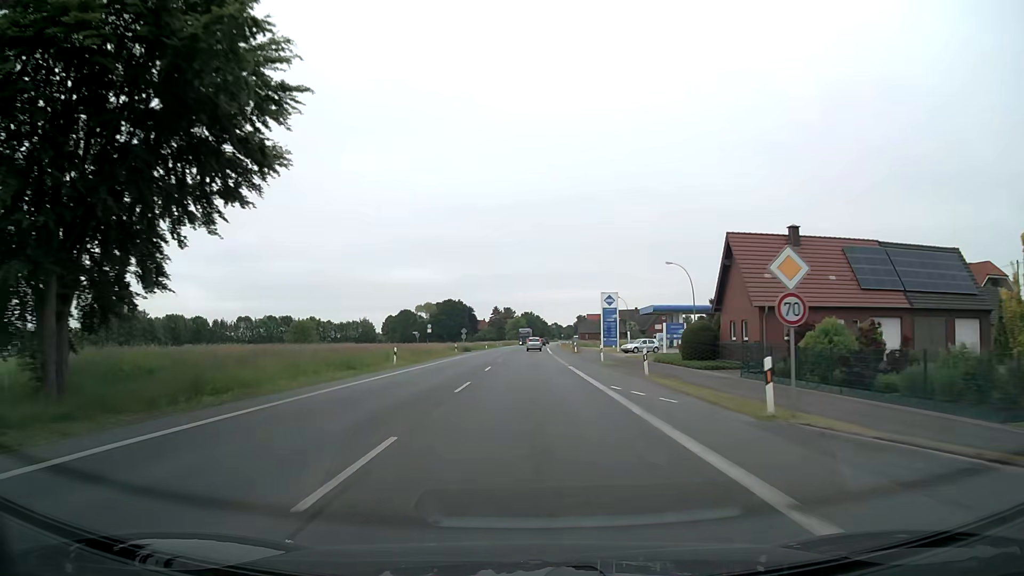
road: primary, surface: asphalt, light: Day
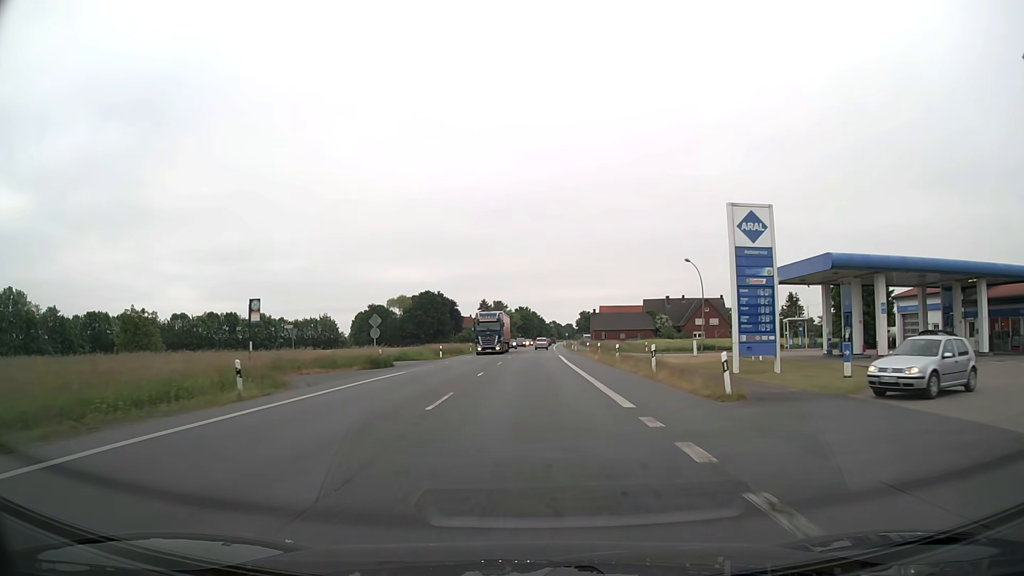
(+0.3, +52.8) m; 0°
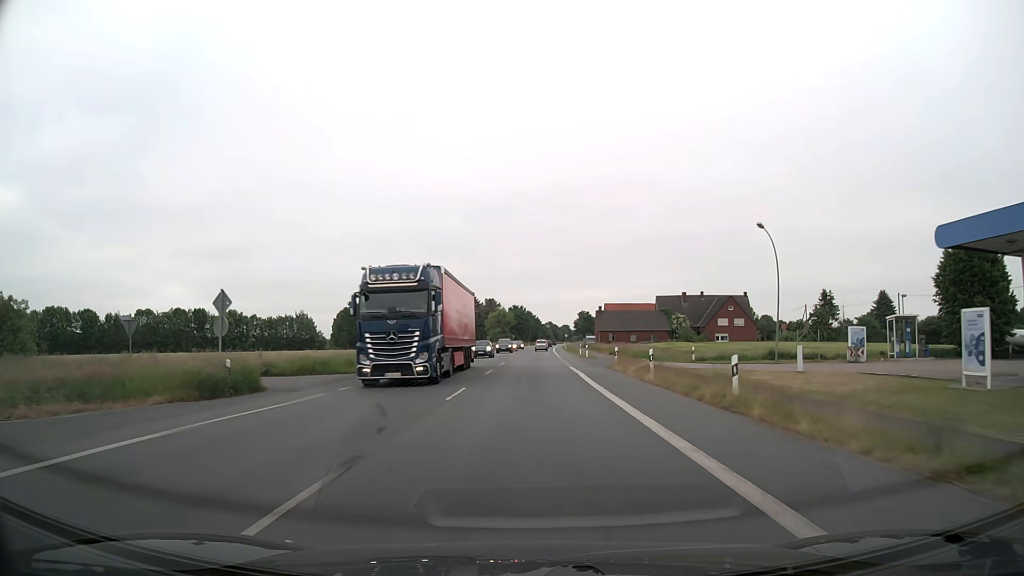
(+0.1, +21.1) m; 0°
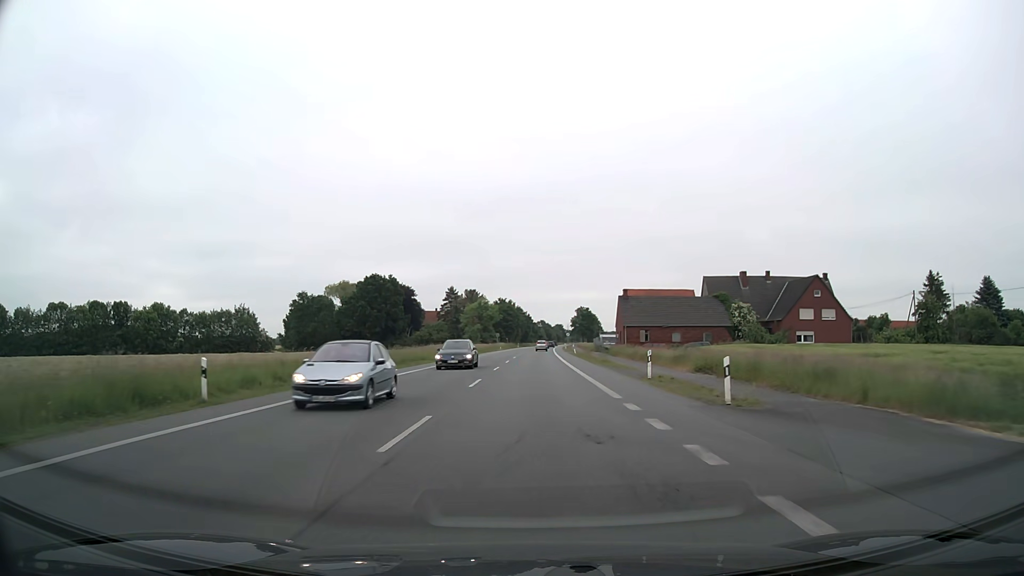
(+0.3, +42.9) m; +1°
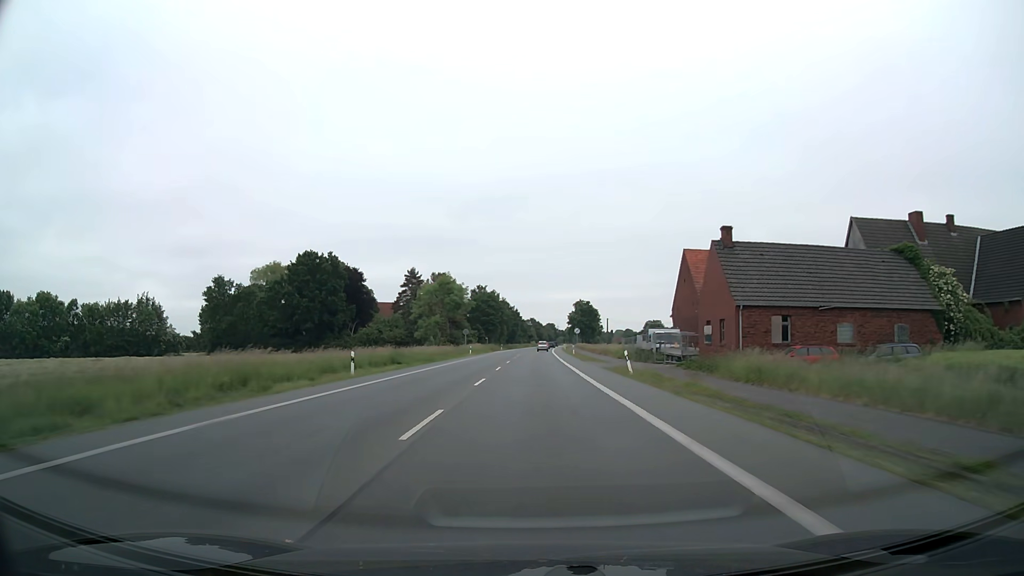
(+0.3, +47.0) m; +1°
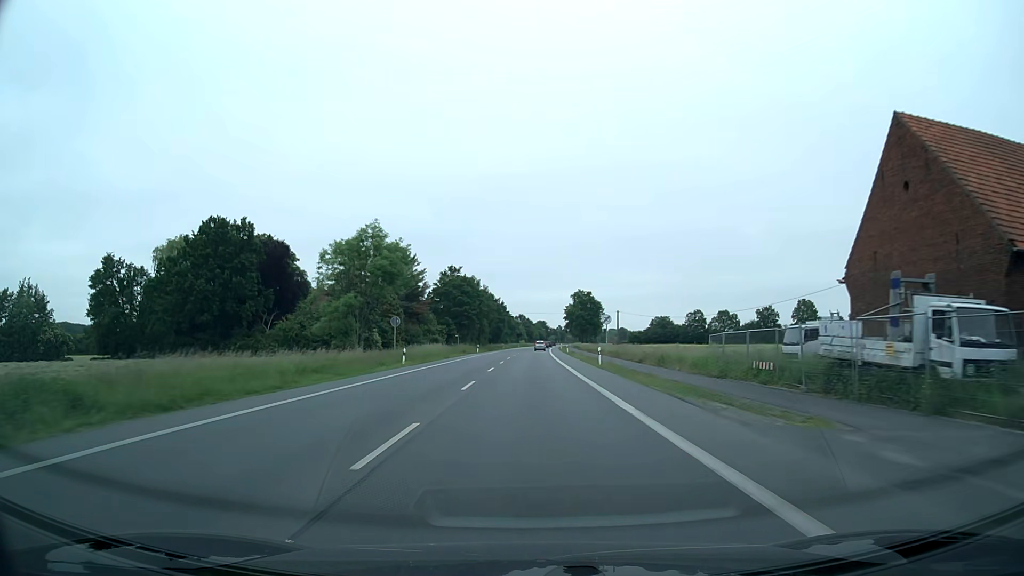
(+0.3, +38.3) m; +1°
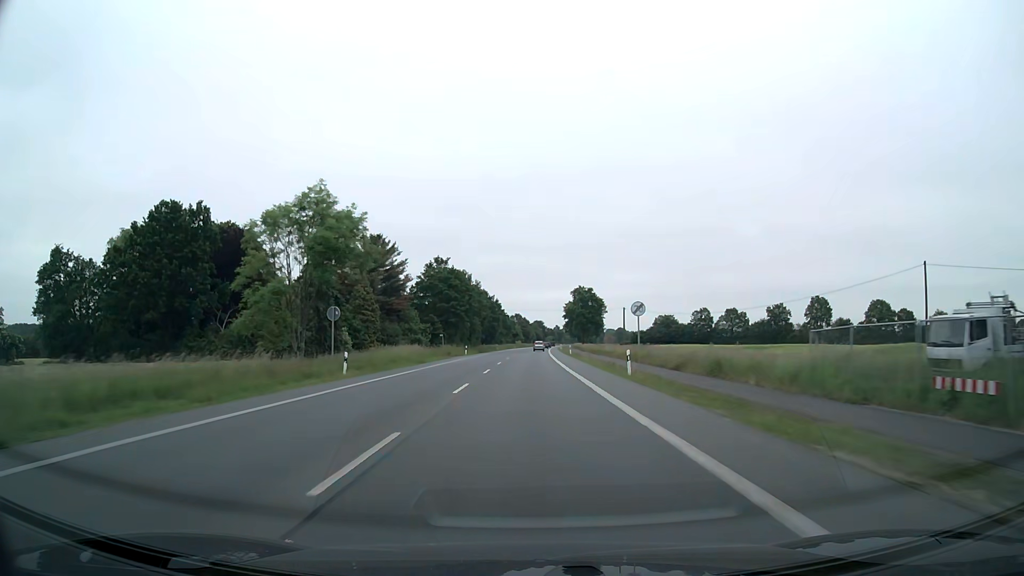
(0.0, +13.3) m; 0°
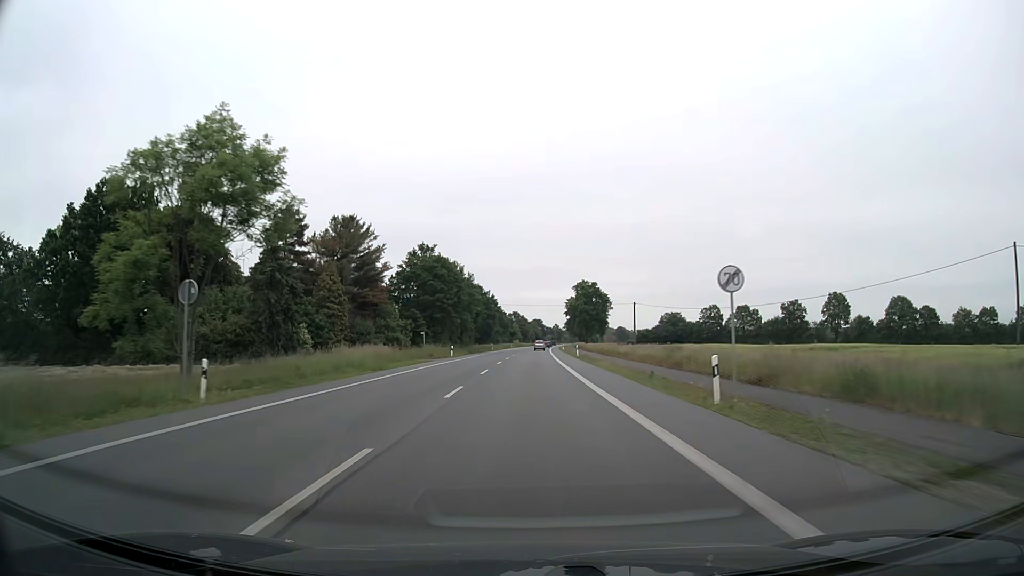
(0.0, +13.6) m; 0°
(0, +10) (0, +20) (0, +30) (0, +40) (0, +50) (0, +60) (0, +70) (+1, +80) (+1, +90) (+1, +100) m
